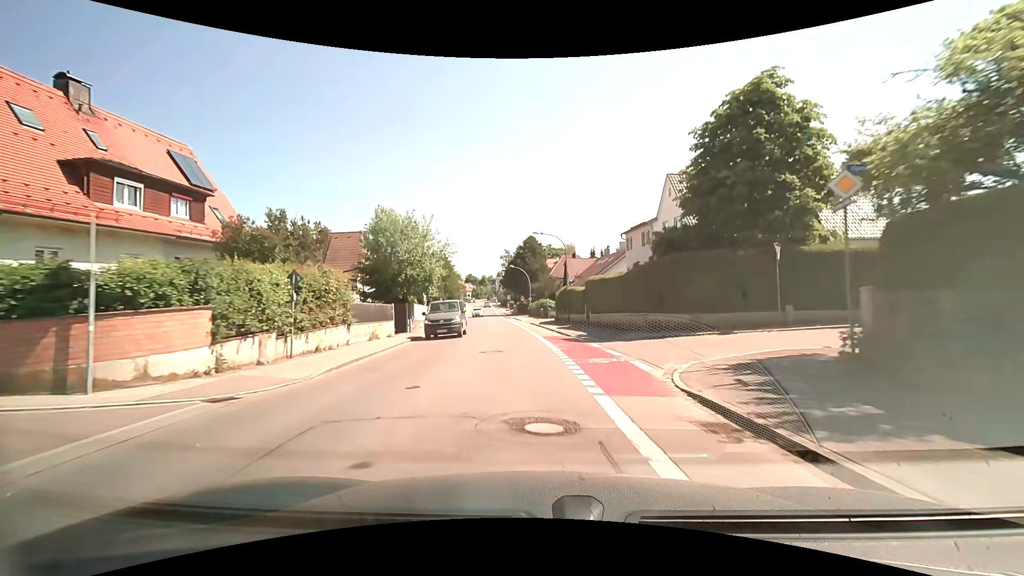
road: tertiary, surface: asphalt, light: Day
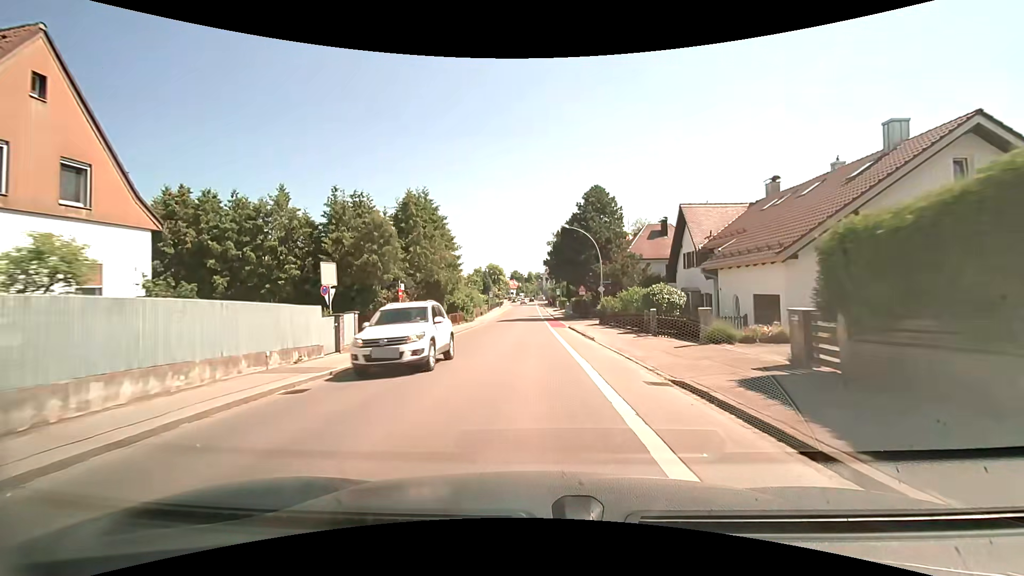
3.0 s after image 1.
(-2.0, +37.2) m; -6°
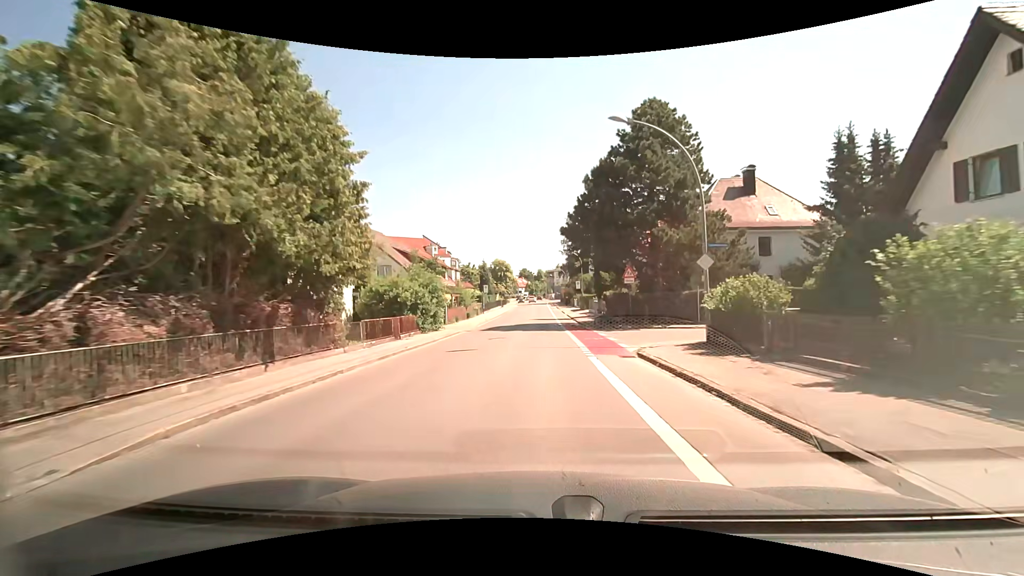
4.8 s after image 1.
(-0.2, +22.6) m; -1°
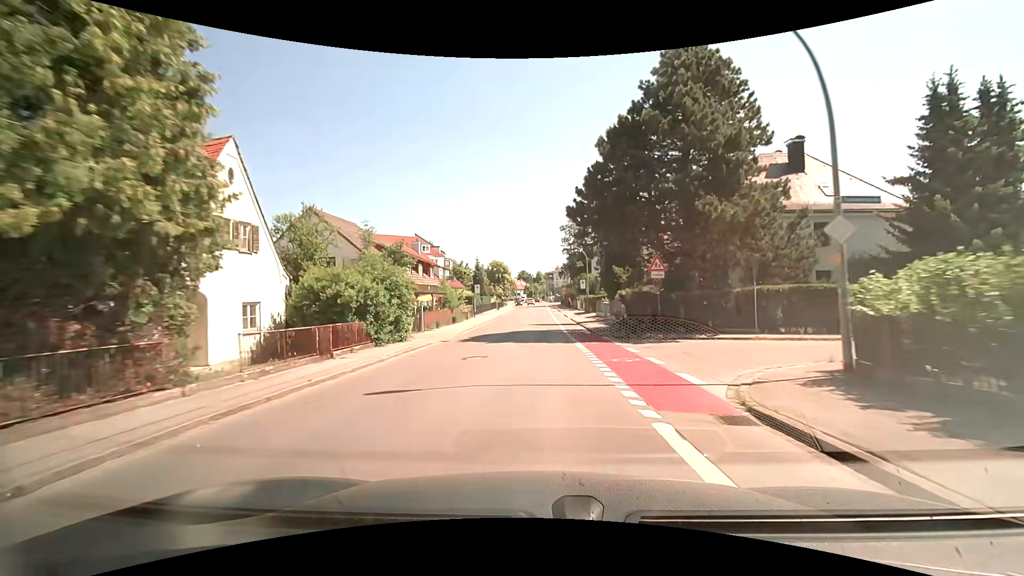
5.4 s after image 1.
(0.0, +7.6) m; 0°
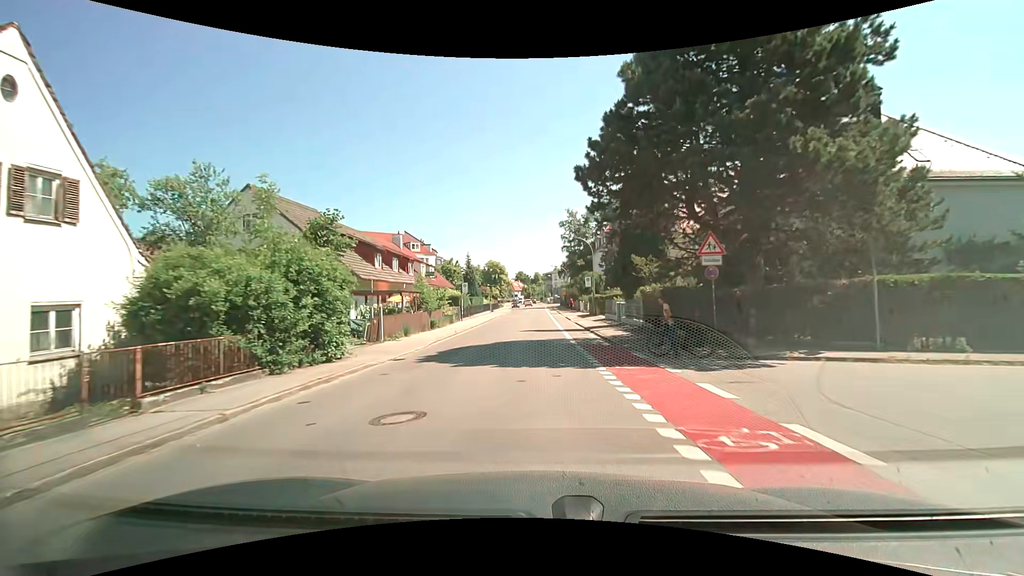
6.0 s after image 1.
(0.0, +7.6) m; 0°
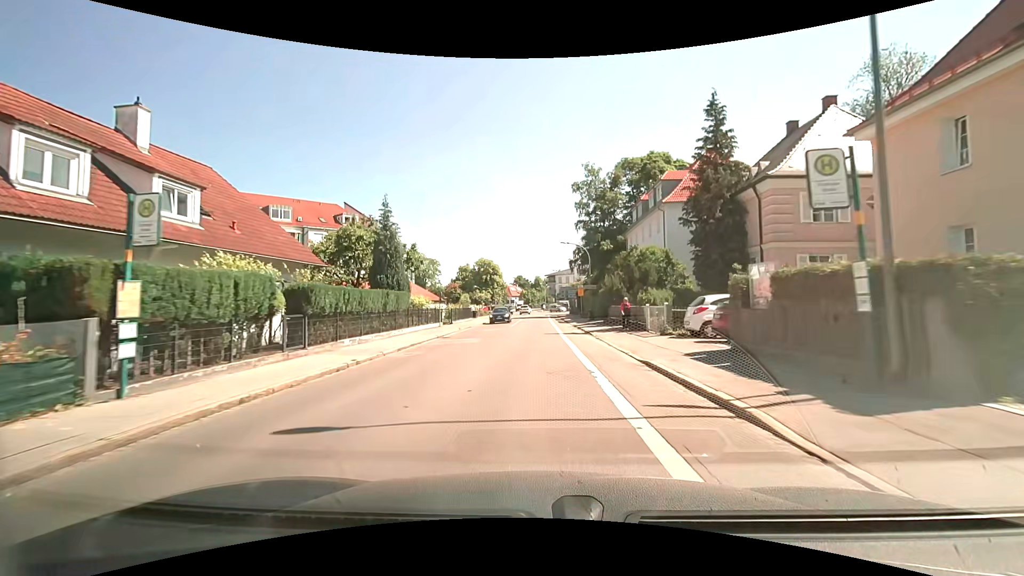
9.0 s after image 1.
(+0.3, +37.2) m; 0°
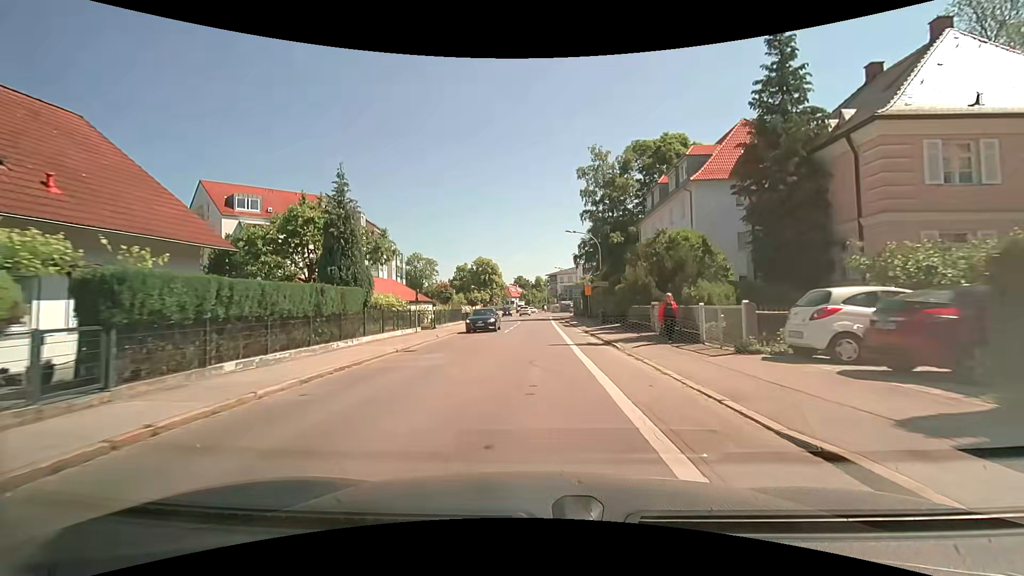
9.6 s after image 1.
(0.0, +7.4) m; 0°
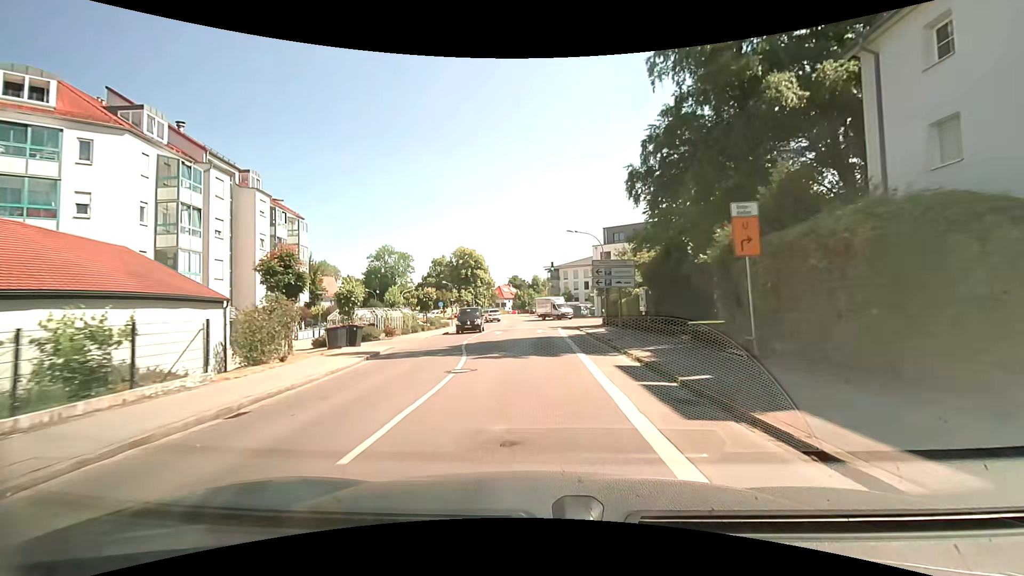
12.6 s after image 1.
(0.0, +37.3) m; 0°
